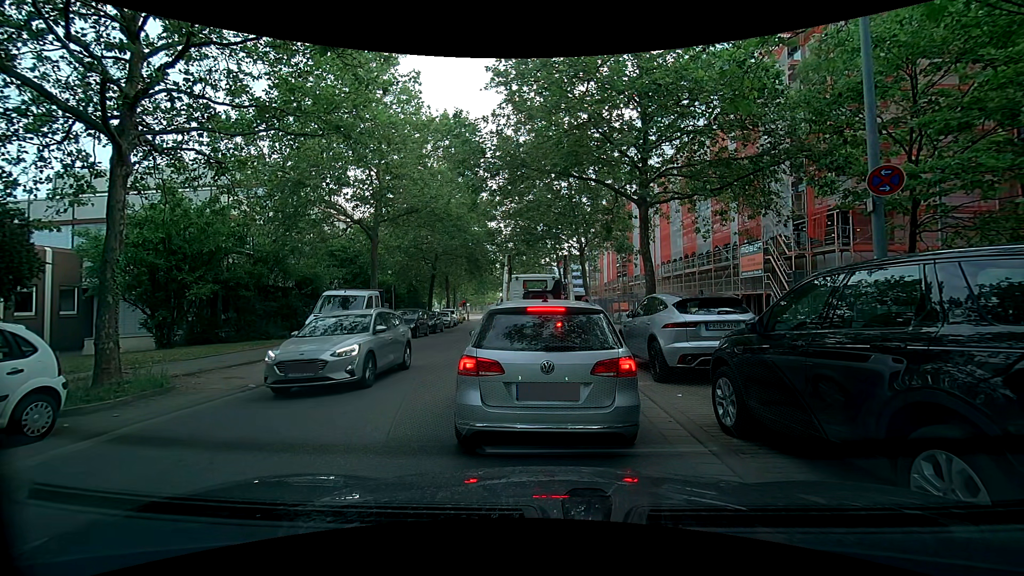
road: tertiary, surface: asphalt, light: Day
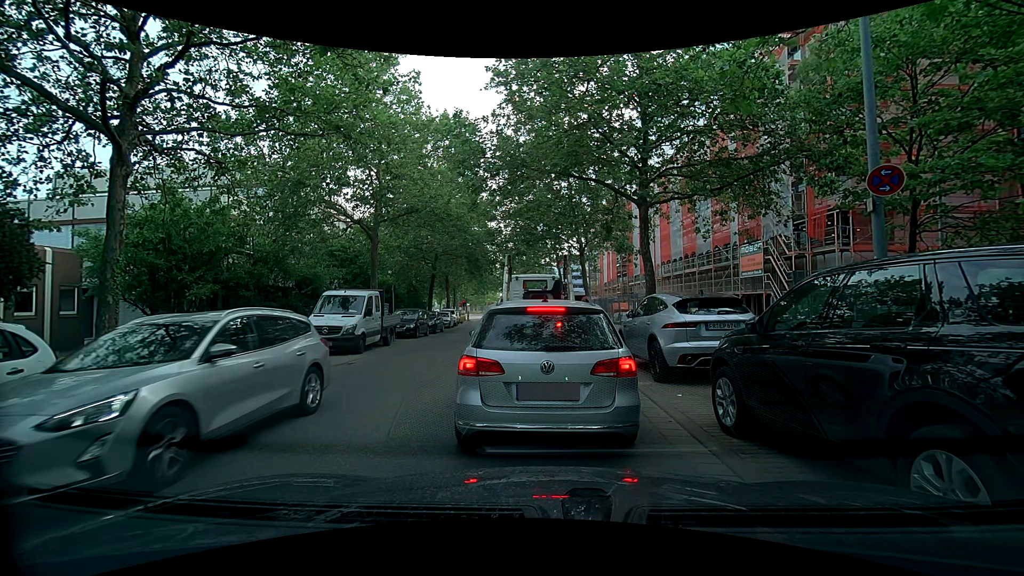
(0.0, 0.0) m; 0°
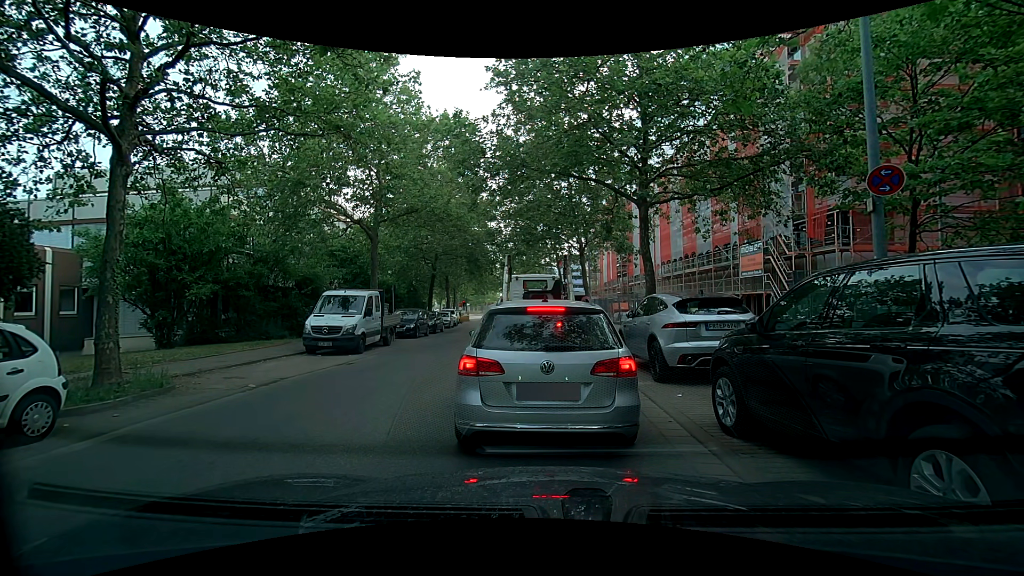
(0.0, 0.0) m; 0°
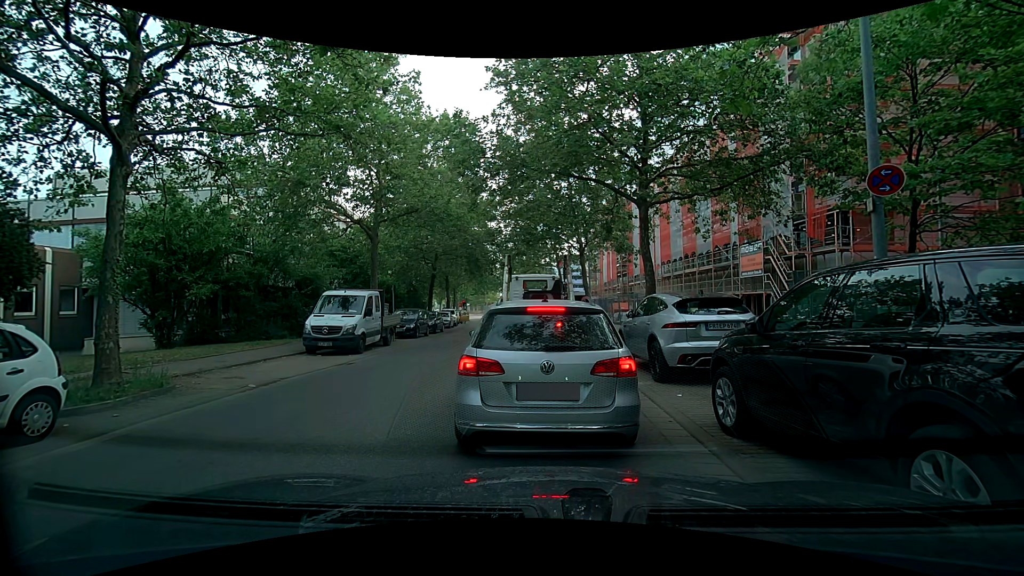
(0.0, 0.0) m; 0°
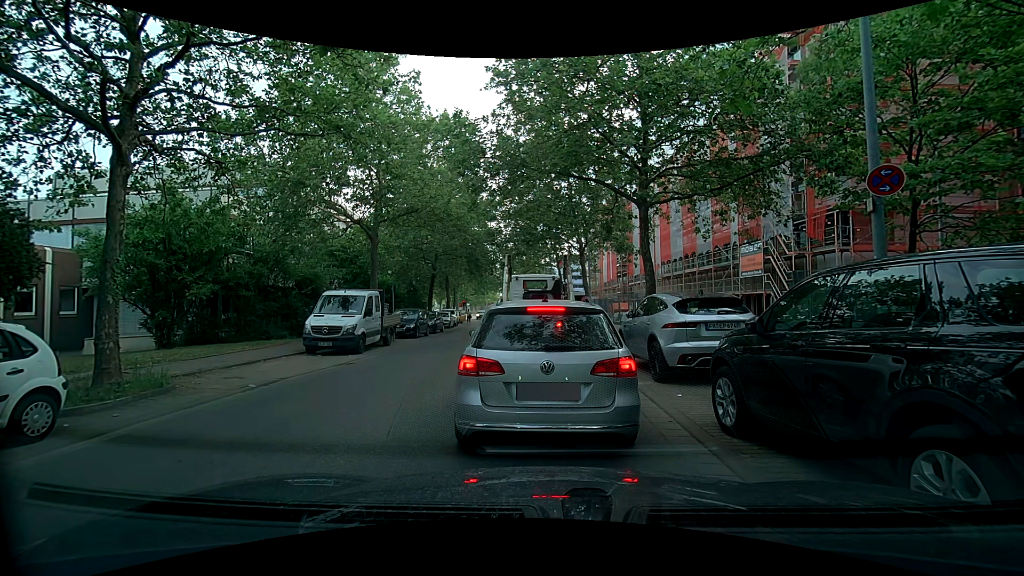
(0.0, 0.0) m; 0°
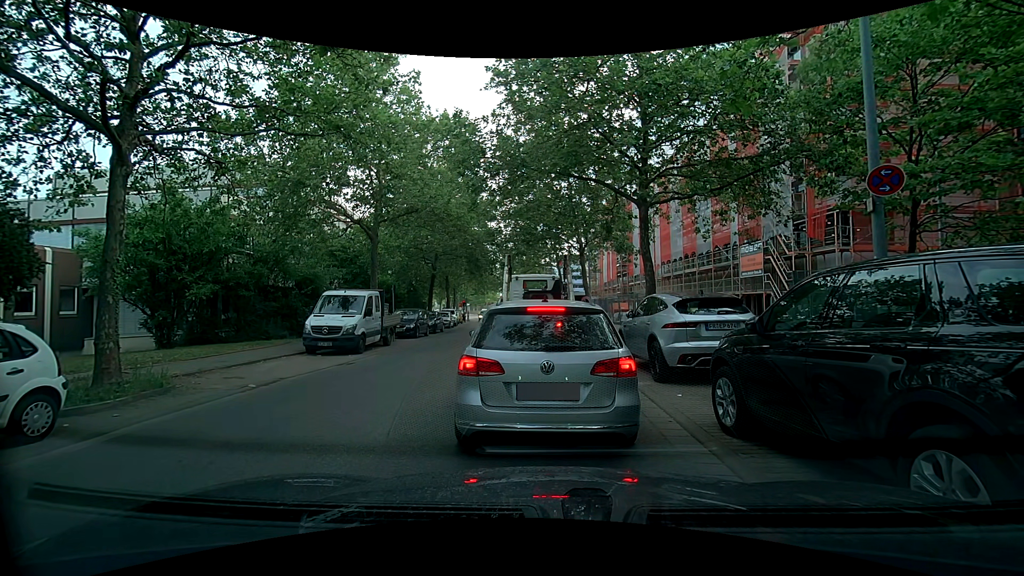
(0.0, 0.0) m; 0°
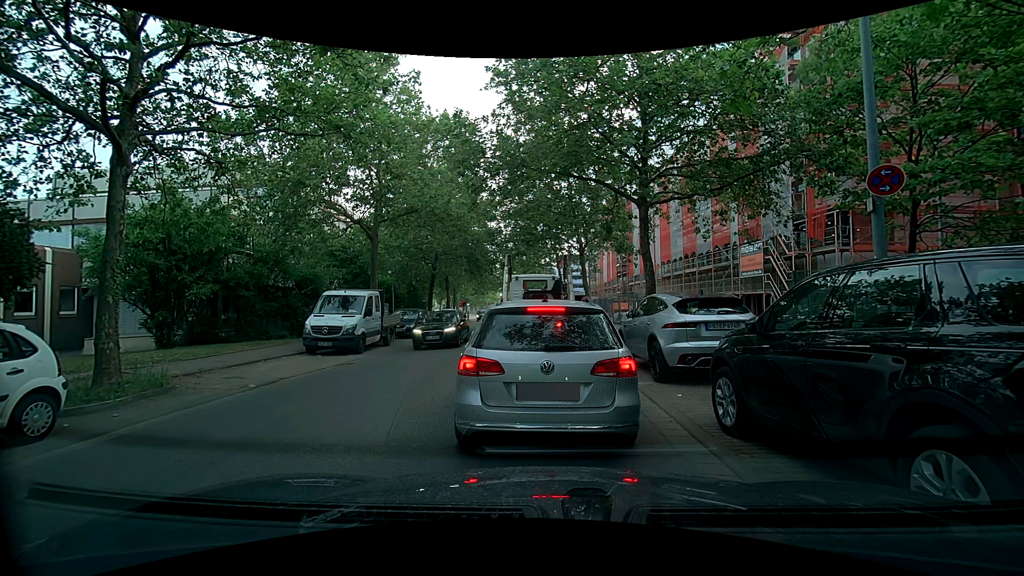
(0.0, 0.0) m; 0°
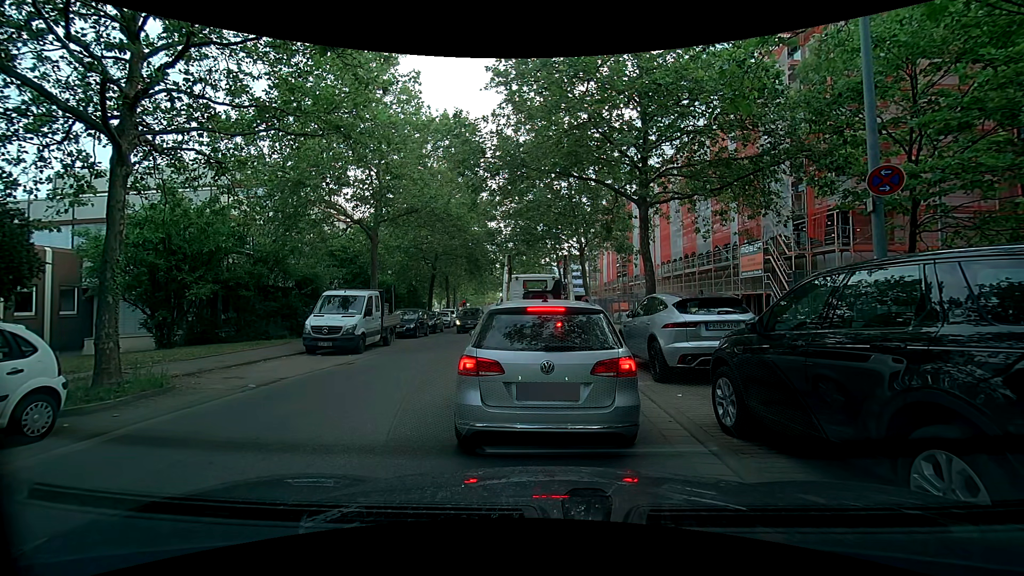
(0.0, 0.0) m; 0°
